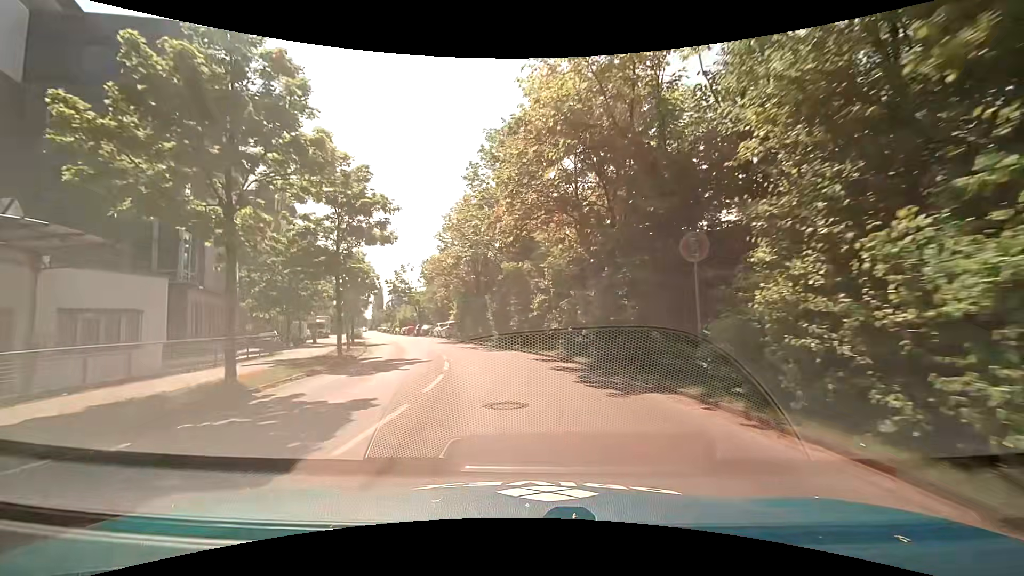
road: unclassified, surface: asphalt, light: Day
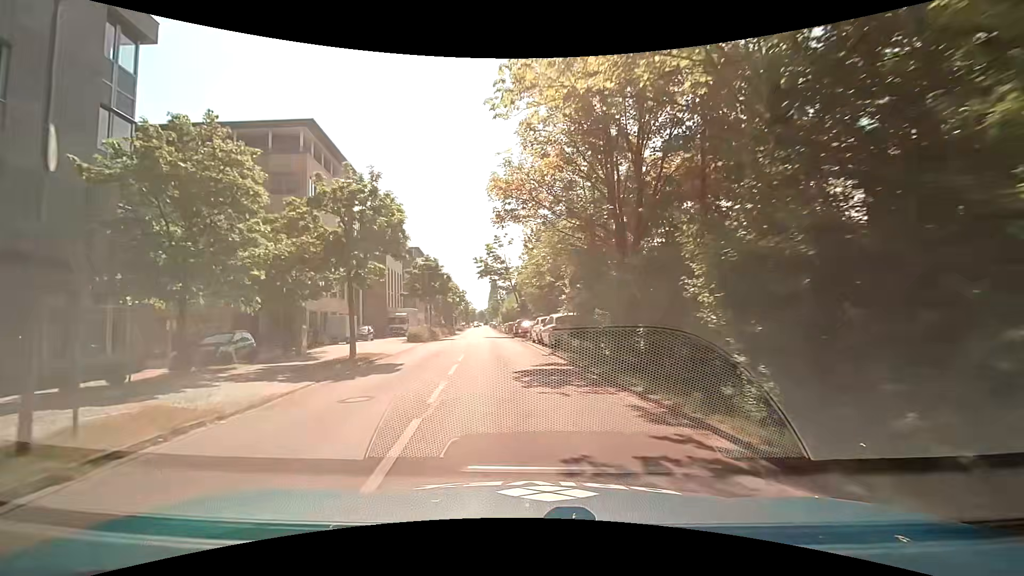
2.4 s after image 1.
(-2.8, +23.5) m; -14°
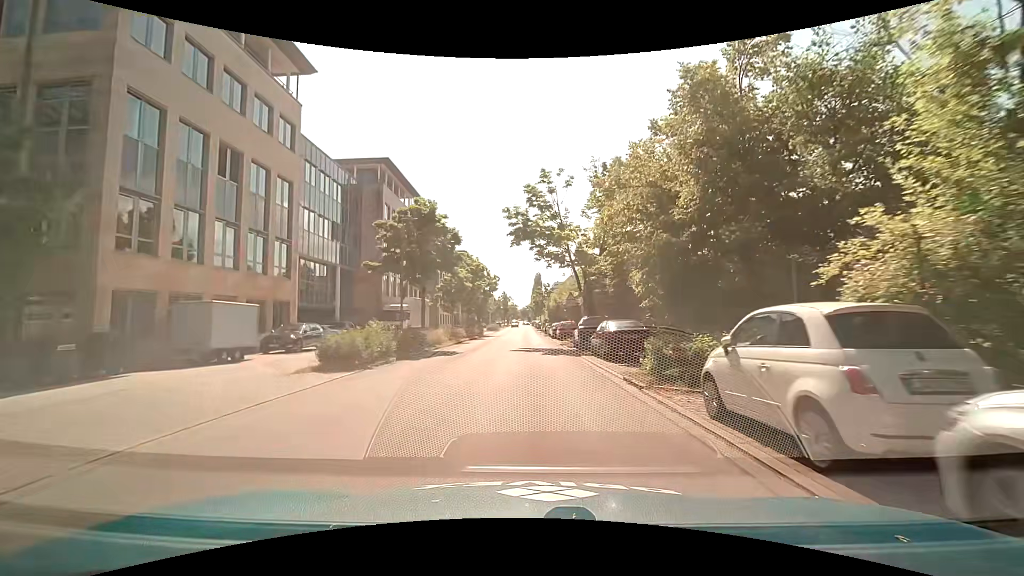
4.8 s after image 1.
(-1.3, +23.2) m; -5°
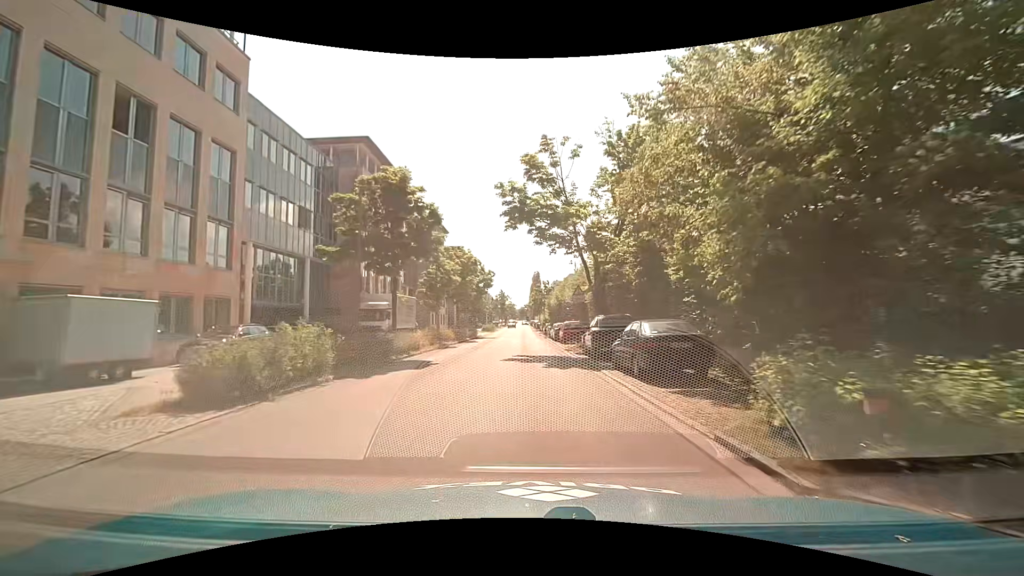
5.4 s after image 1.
(+0.1, +5.7) m; 0°
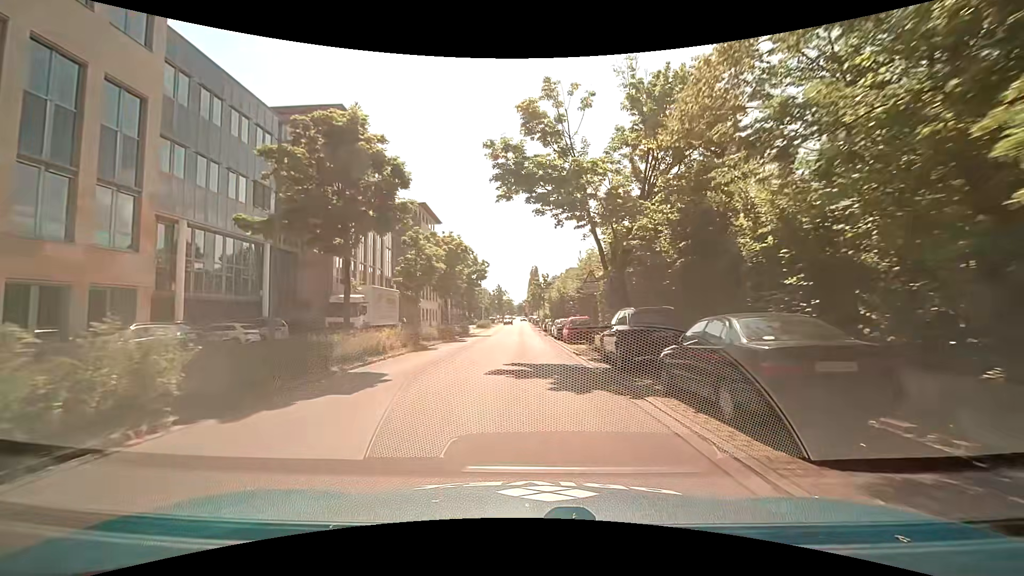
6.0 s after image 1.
(+0.1, +5.6) m; +1°
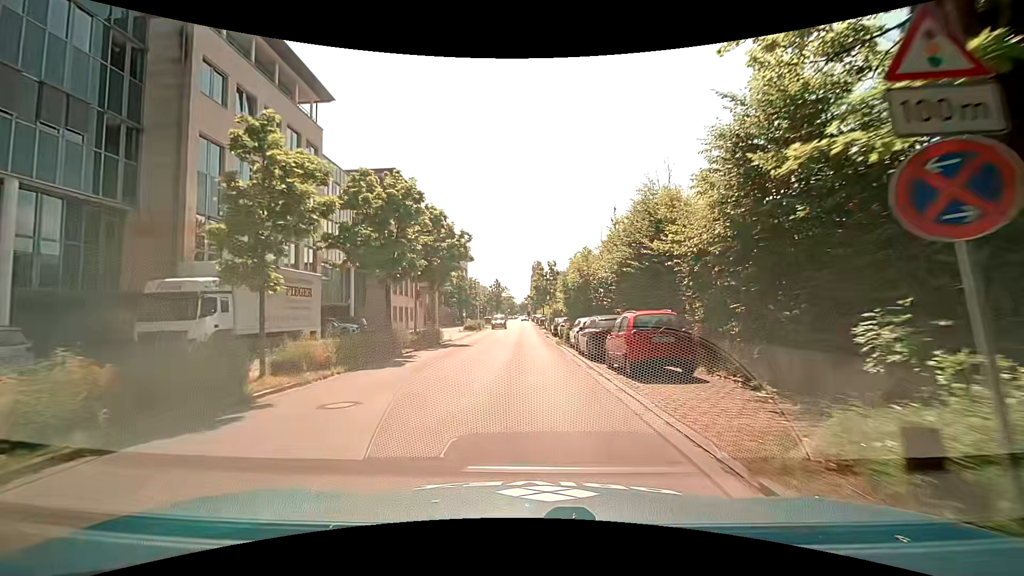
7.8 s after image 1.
(+0.1, +16.3) m; 0°
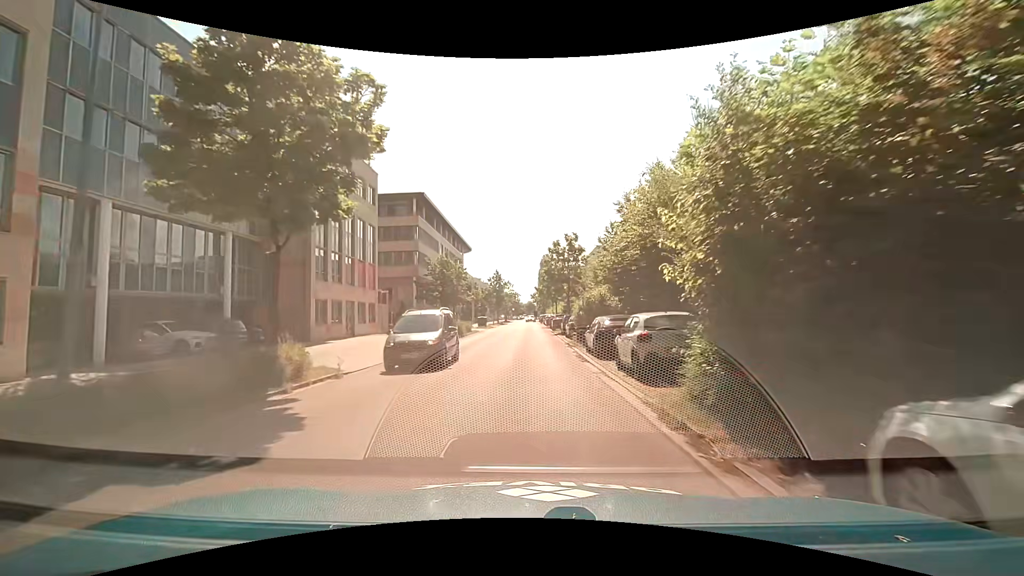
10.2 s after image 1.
(-0.3, +21.1) m; -1°
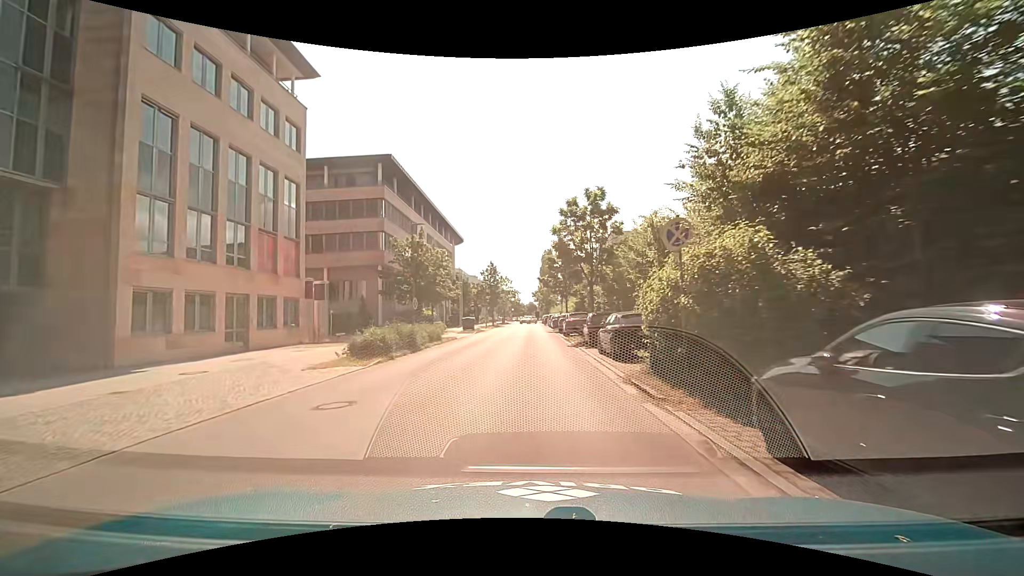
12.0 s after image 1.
(-0.1, +15.4) m; 0°
